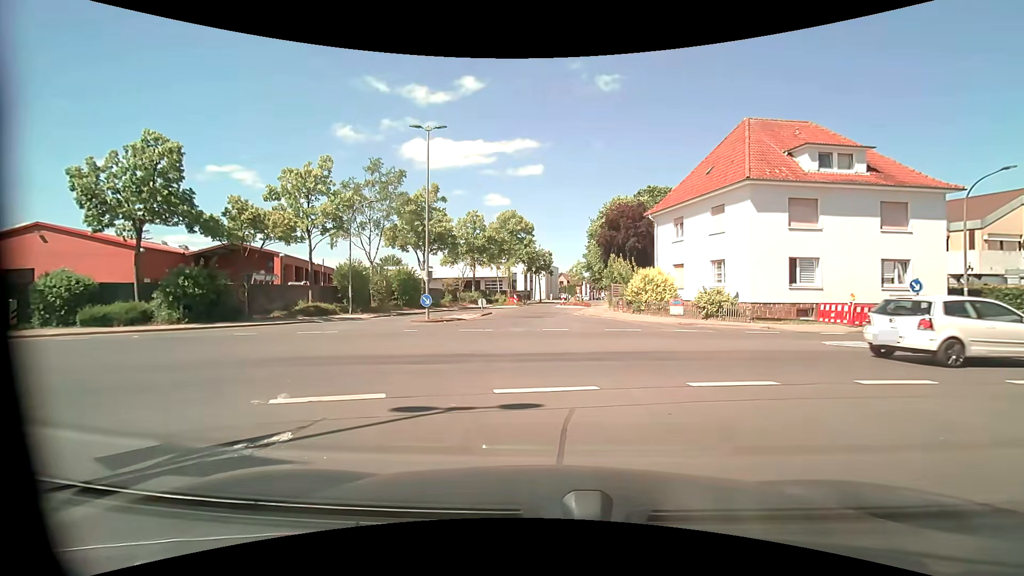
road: residential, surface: asphalt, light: Day
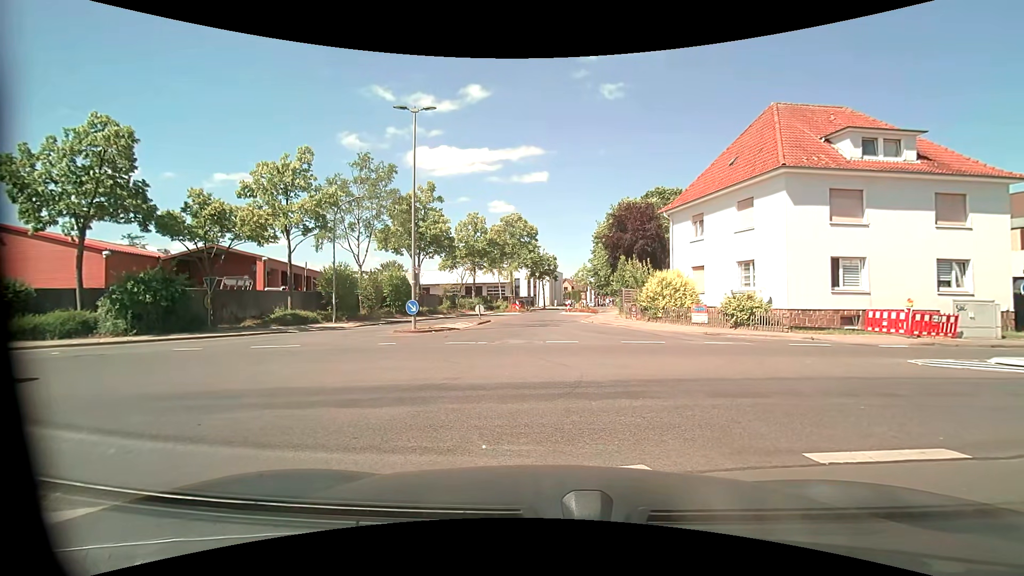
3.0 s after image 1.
(0.0, +3.1) m; 0°
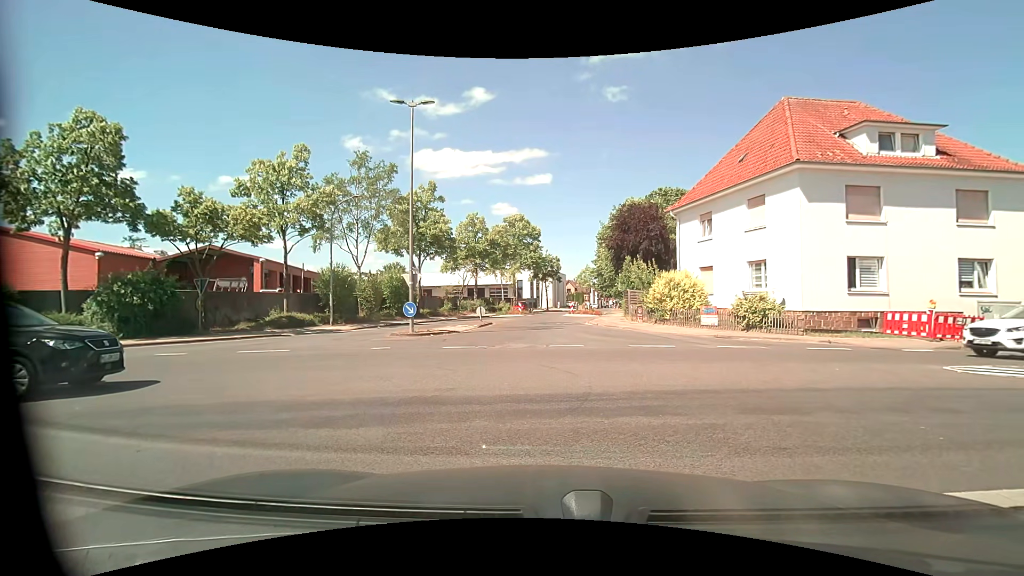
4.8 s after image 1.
(0.0, +0.9) m; 0°
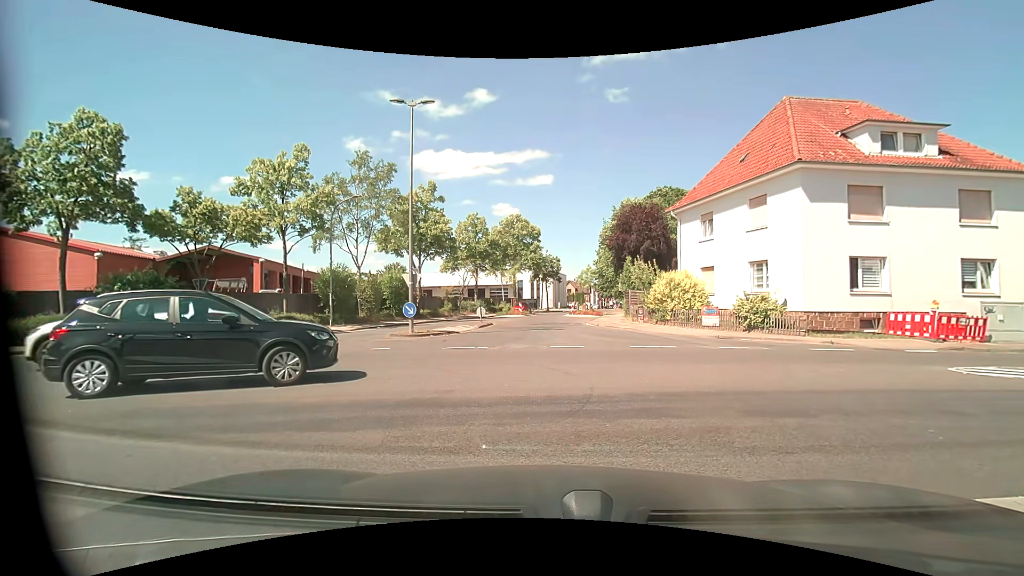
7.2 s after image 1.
(0.0, +0.2) m; 0°
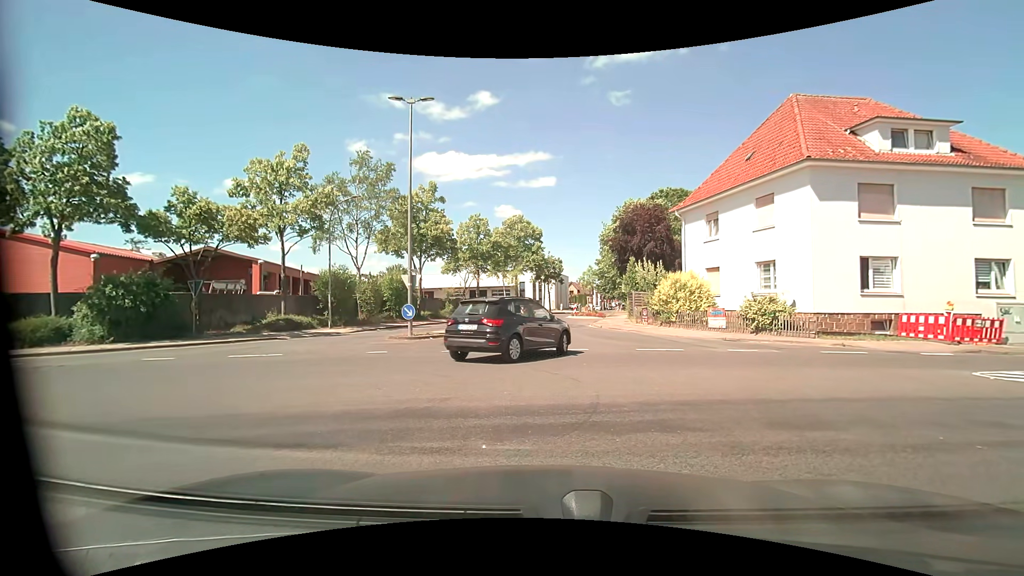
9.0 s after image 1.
(0.0, +0.5) m; 0°
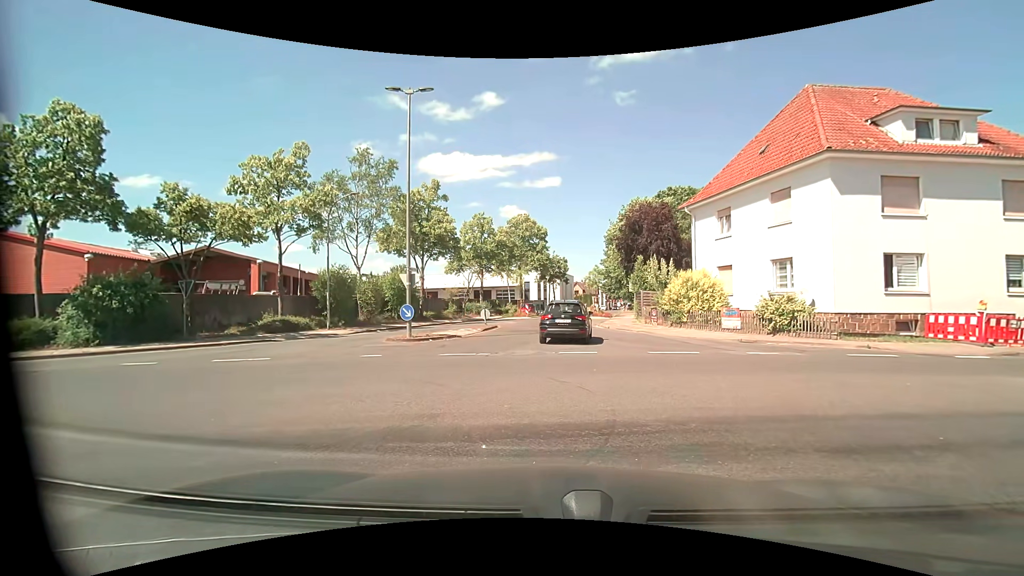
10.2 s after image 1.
(0.0, +1.0) m; 0°
